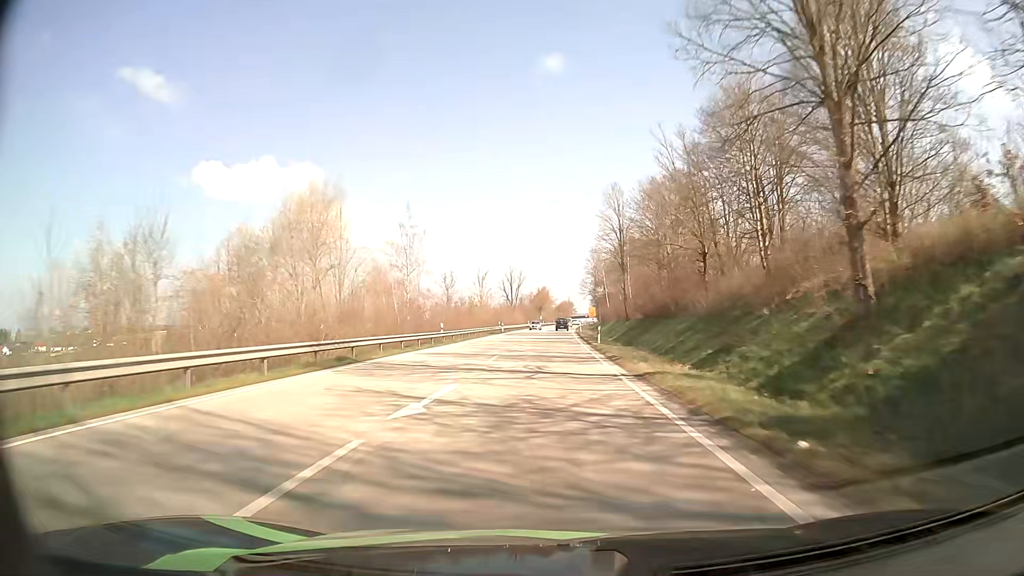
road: primary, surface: asphalt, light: Day
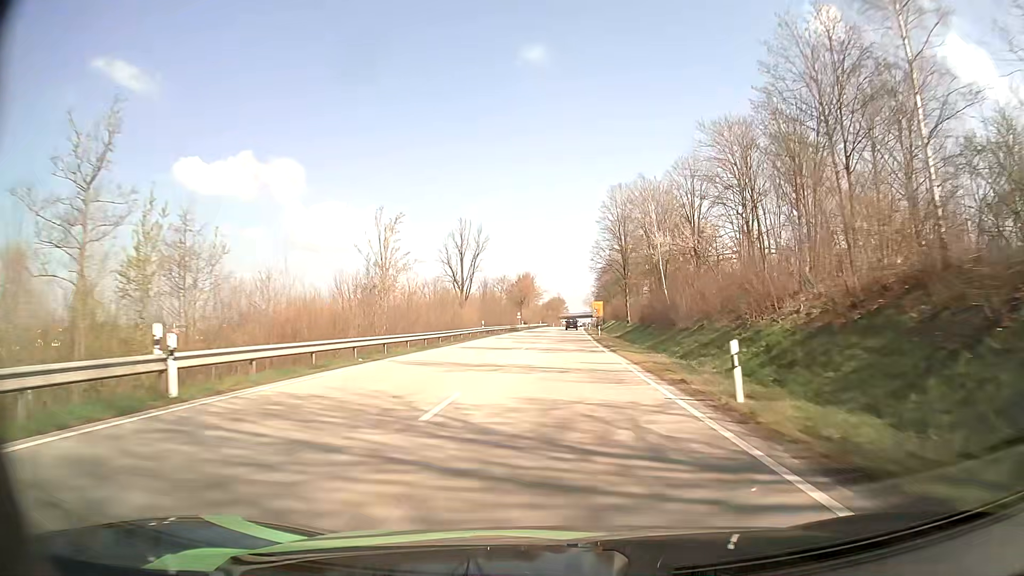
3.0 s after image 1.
(+0.5, +73.7) m; +1°
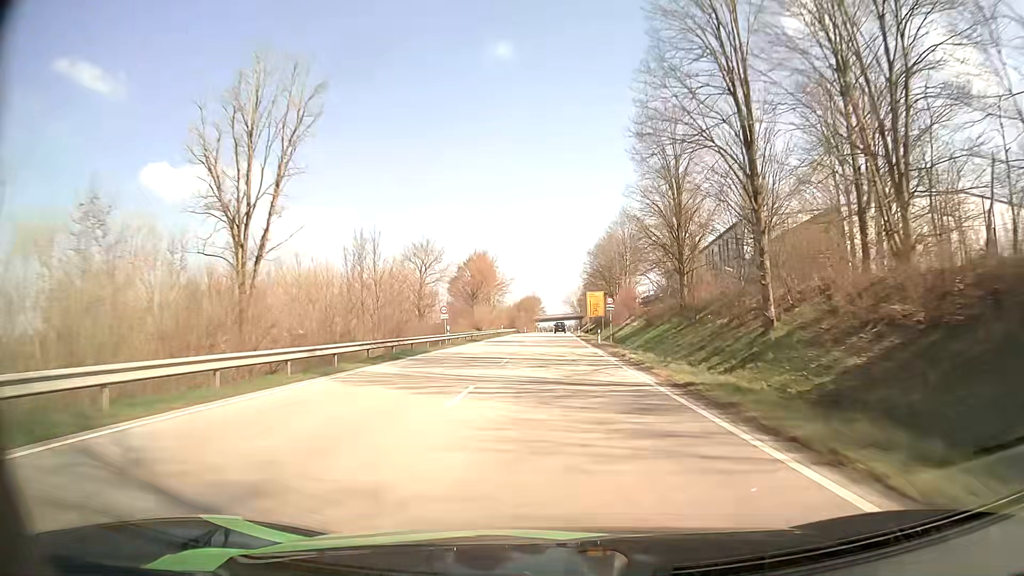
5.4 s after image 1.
(+1.0, +58.0) m; +2°
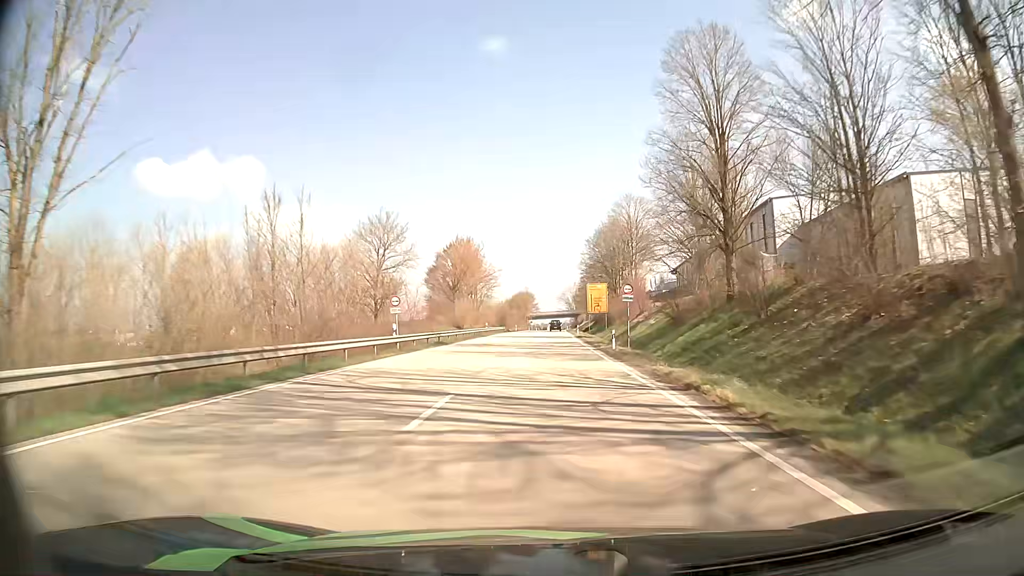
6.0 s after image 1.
(0.0, +14.3) m; 0°
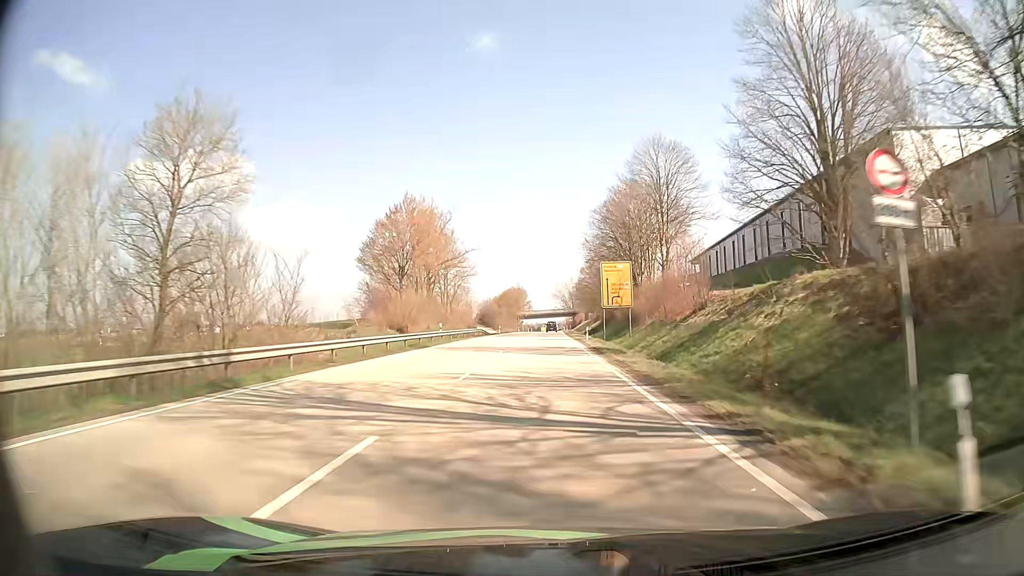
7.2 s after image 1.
(+0.3, +28.4) m; +1°
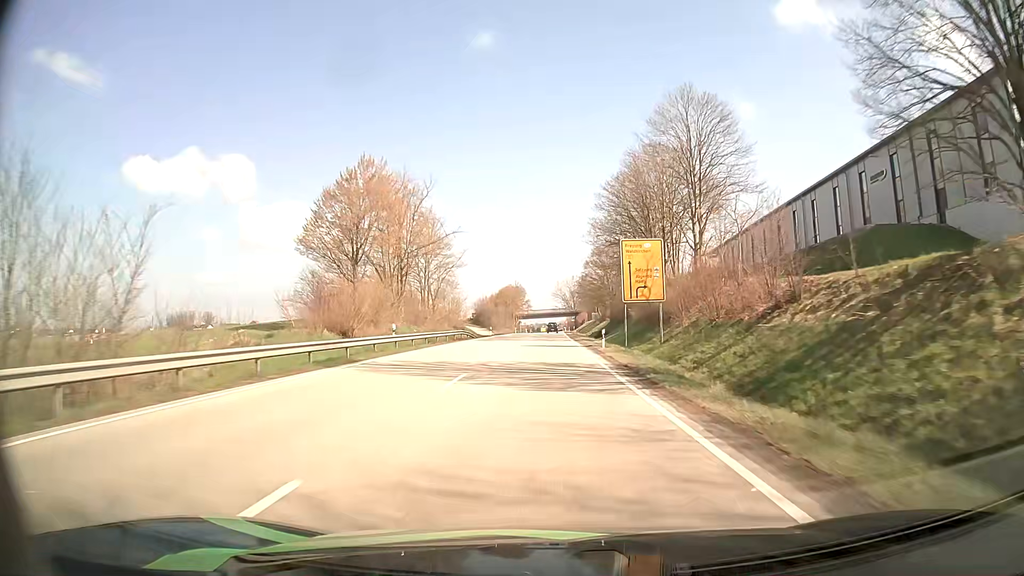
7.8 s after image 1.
(0.0, +14.2) m; 0°
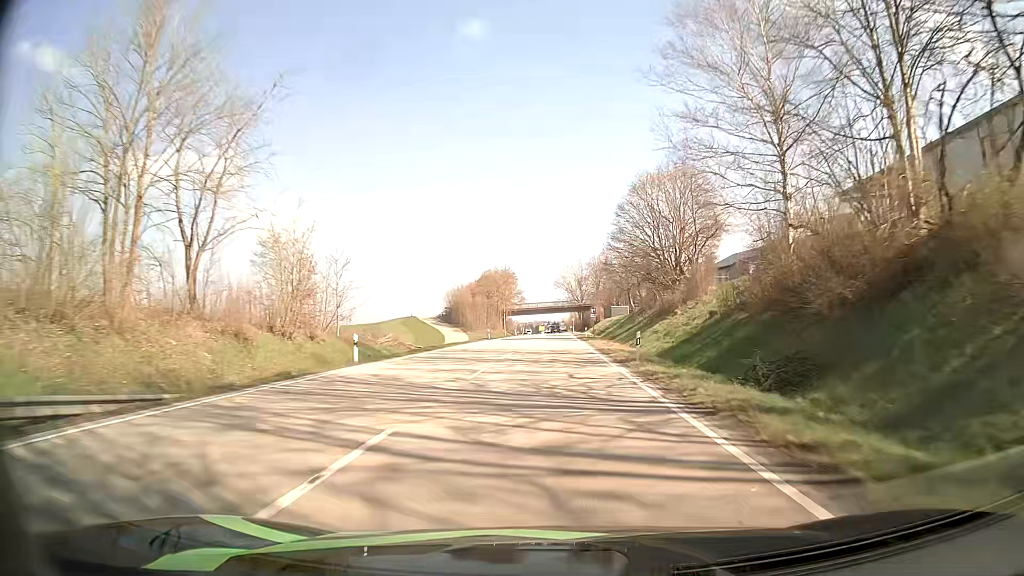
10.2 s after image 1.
(-0.3, +56.8) m; 0°
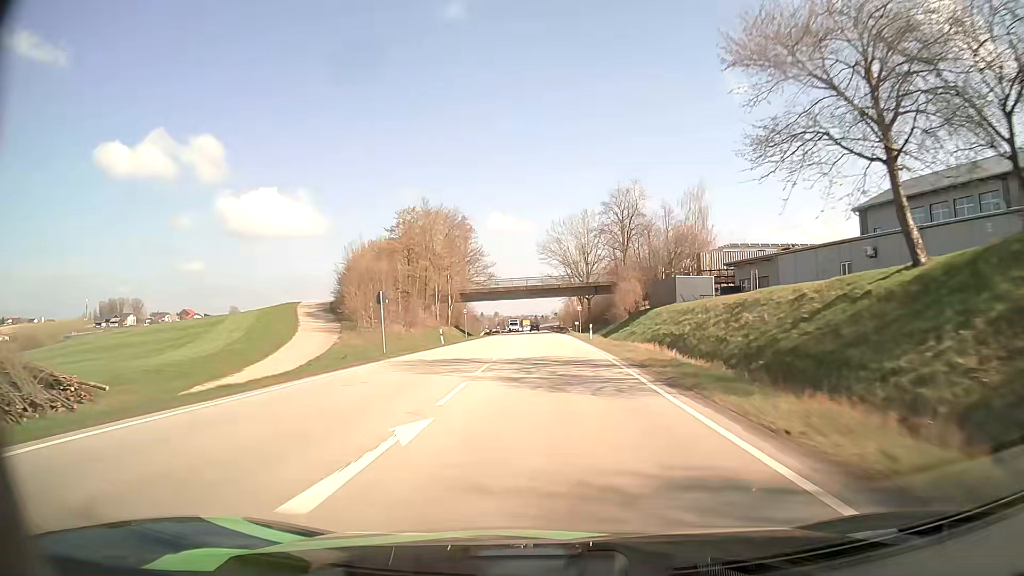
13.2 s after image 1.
(+0.6, +71.5) m; +1°
(0, +10) (0, +20) (0, +30) (0, +40) (0, +50) (0, +60) (0, +70) (0, +80) (-1, +90) (-1, +100) m
